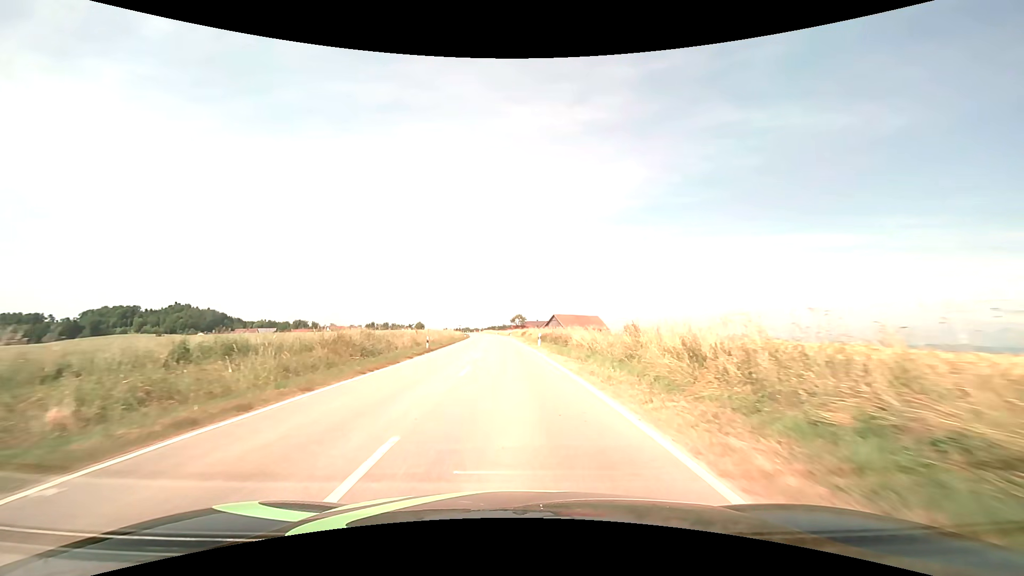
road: tertiary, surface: asphalt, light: Day
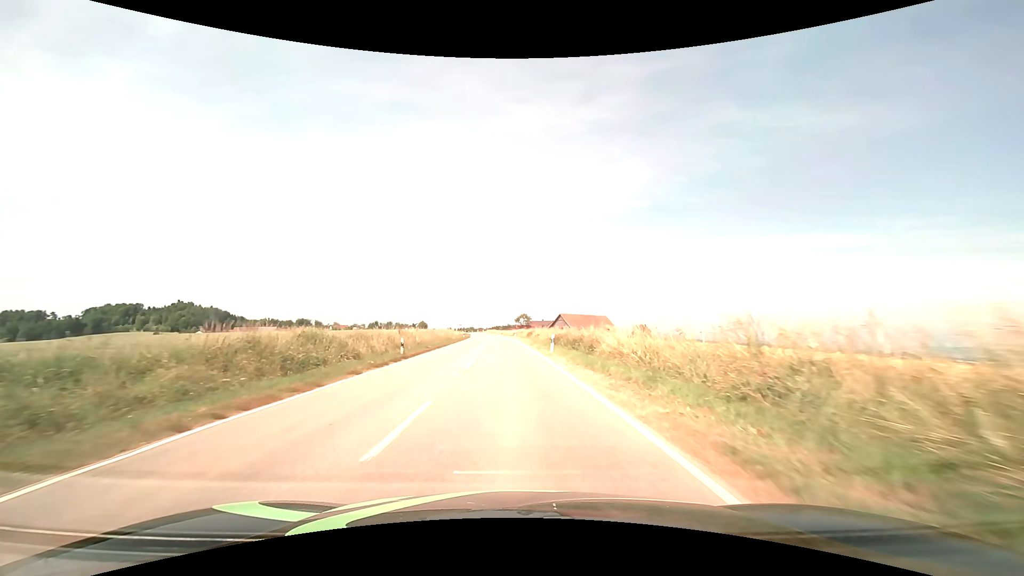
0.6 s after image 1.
(-0.1, +9.1) m; -1°
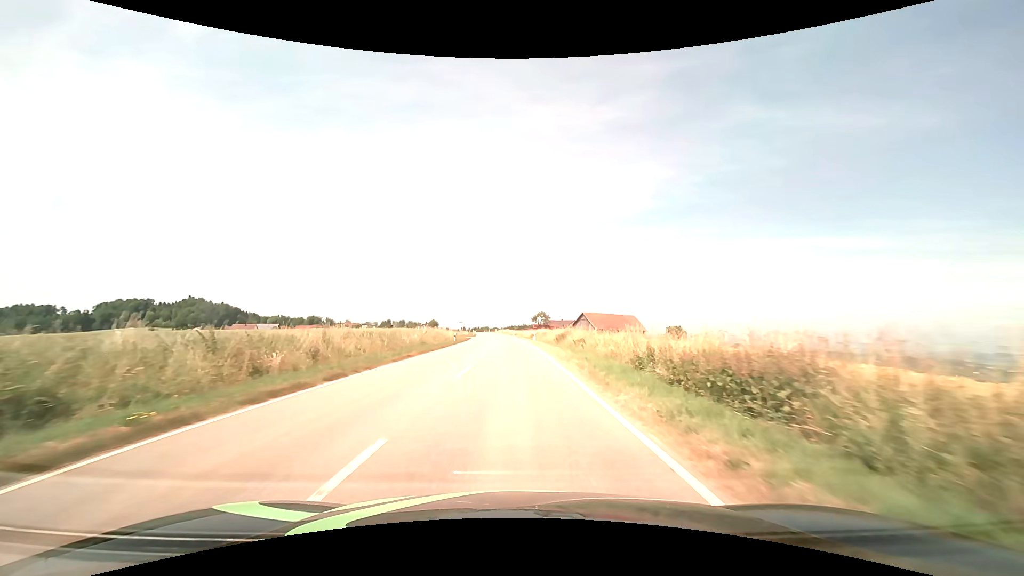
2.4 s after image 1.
(-0.4, +27.2) m; -2°
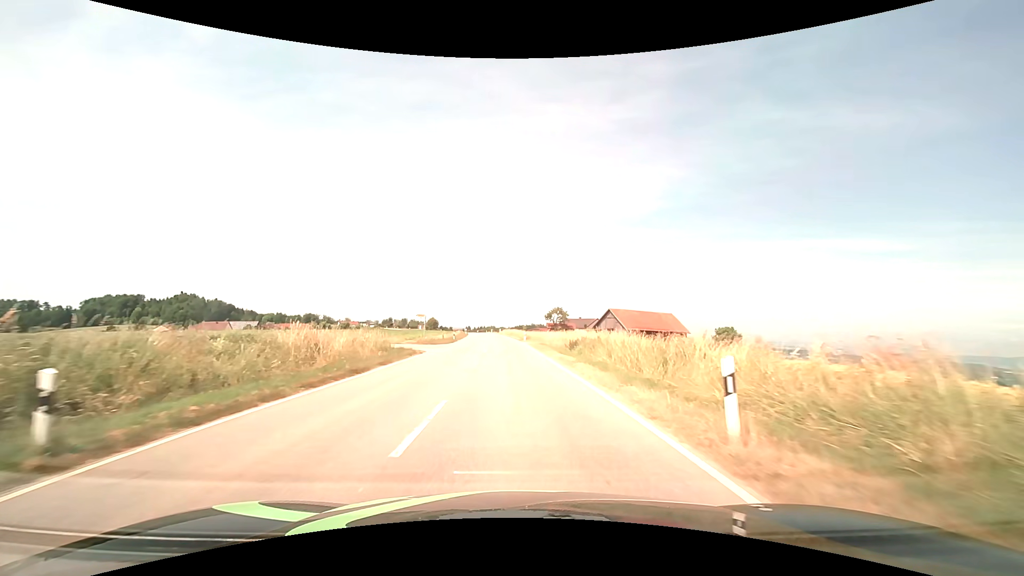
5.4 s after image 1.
(-0.7, +42.8) m; -1°
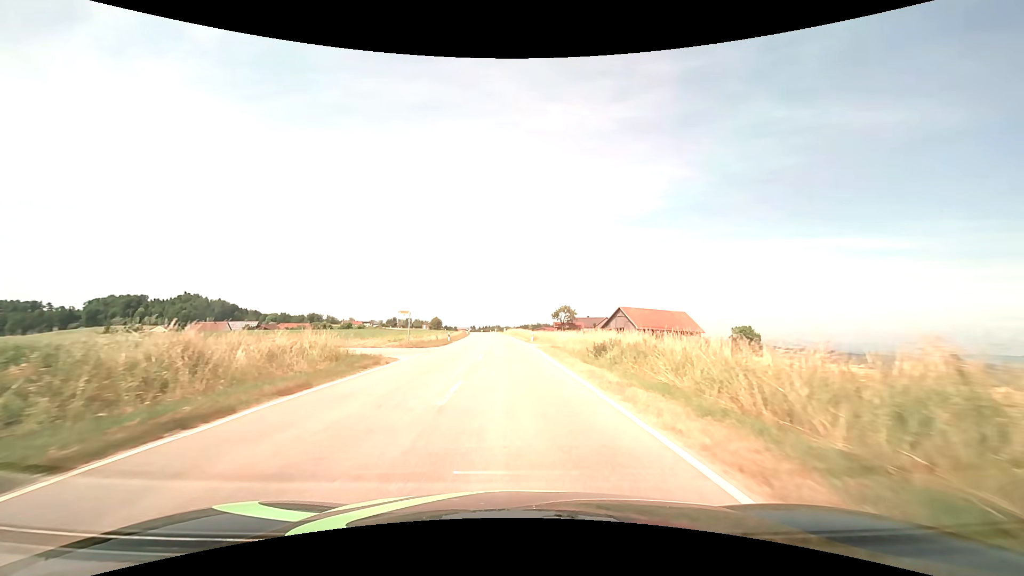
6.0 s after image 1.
(0.0, +8.2) m; -1°
